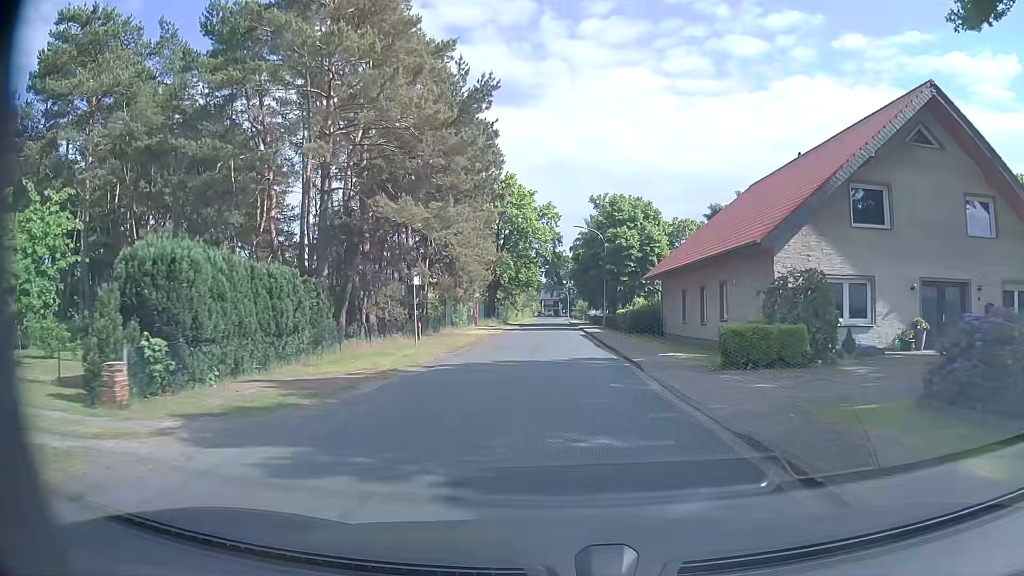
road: unclassified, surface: asphalt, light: Day
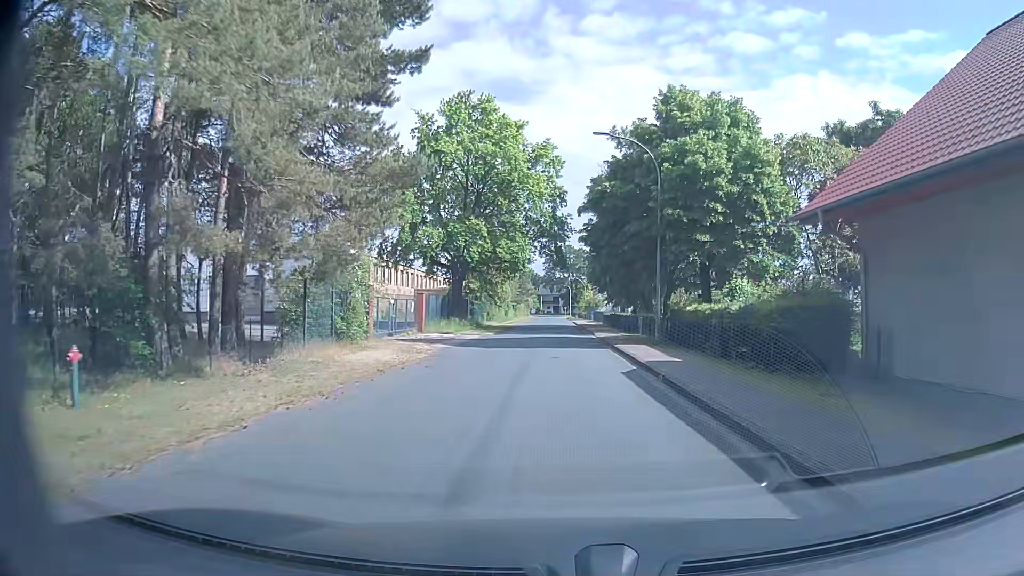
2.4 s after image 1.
(-0.1, +25.6) m; 0°
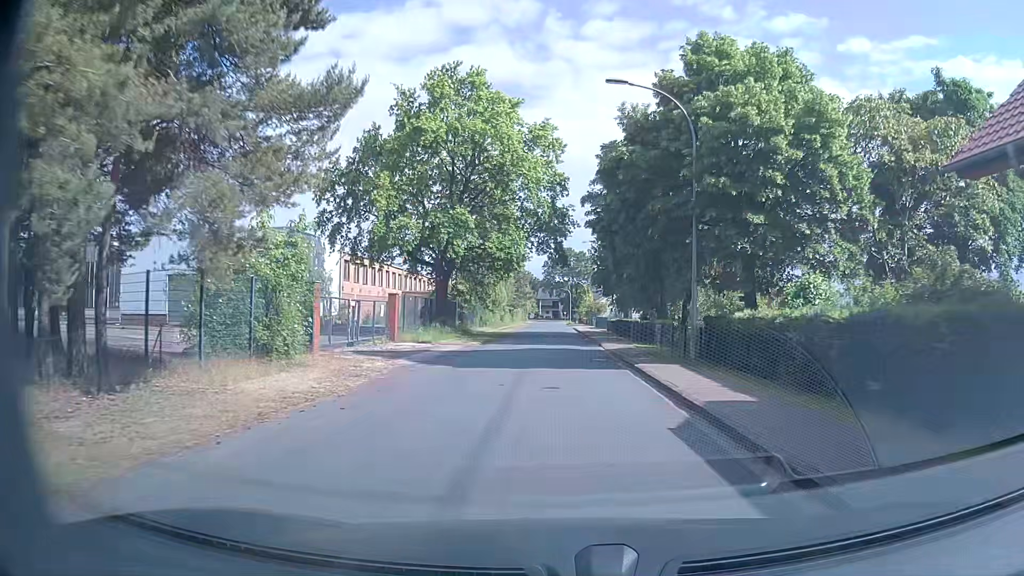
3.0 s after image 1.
(-0.1, +6.2) m; 0°
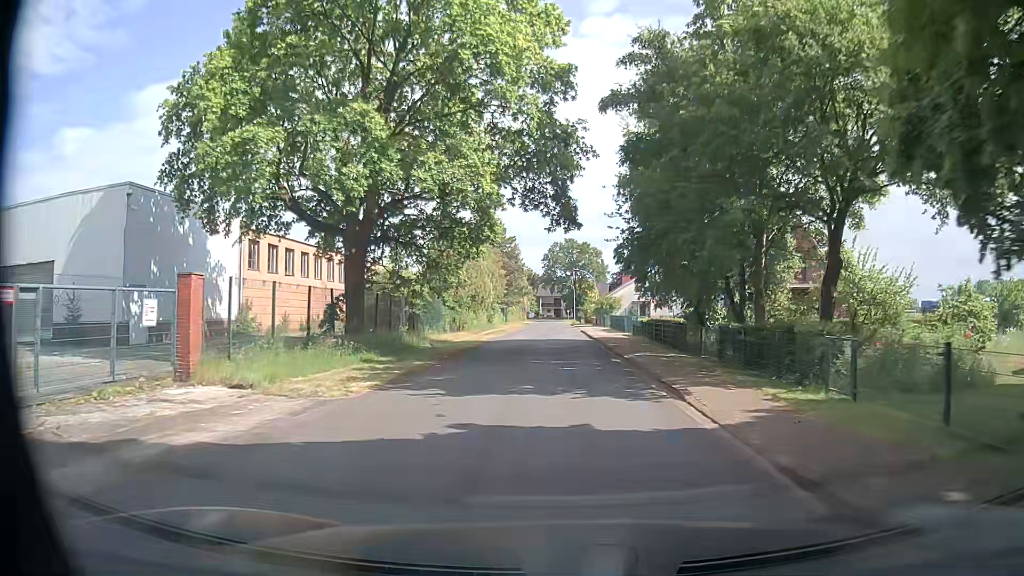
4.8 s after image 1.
(-0.1, +18.2) m; 0°
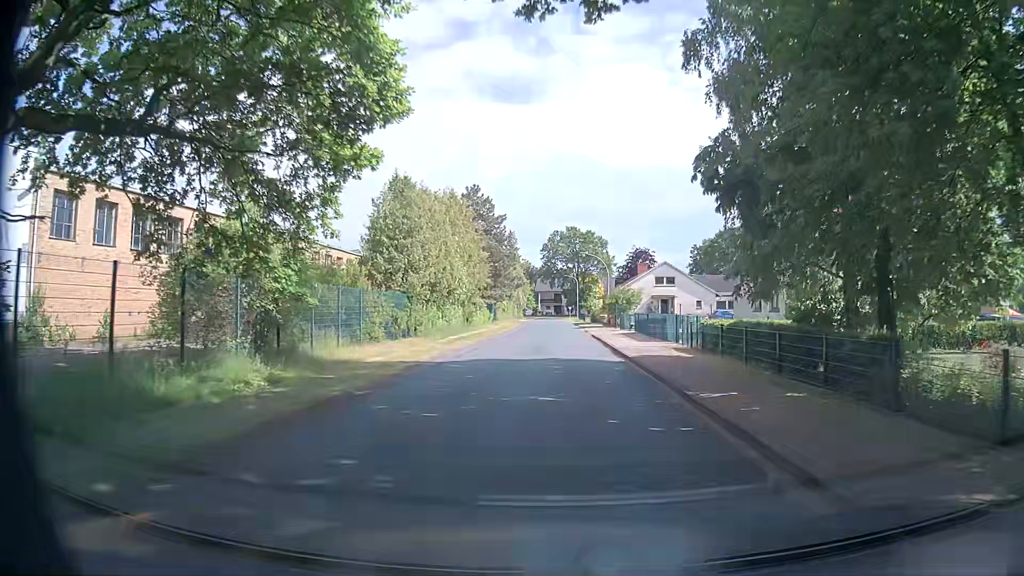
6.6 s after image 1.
(0.0, +17.3) m; 0°
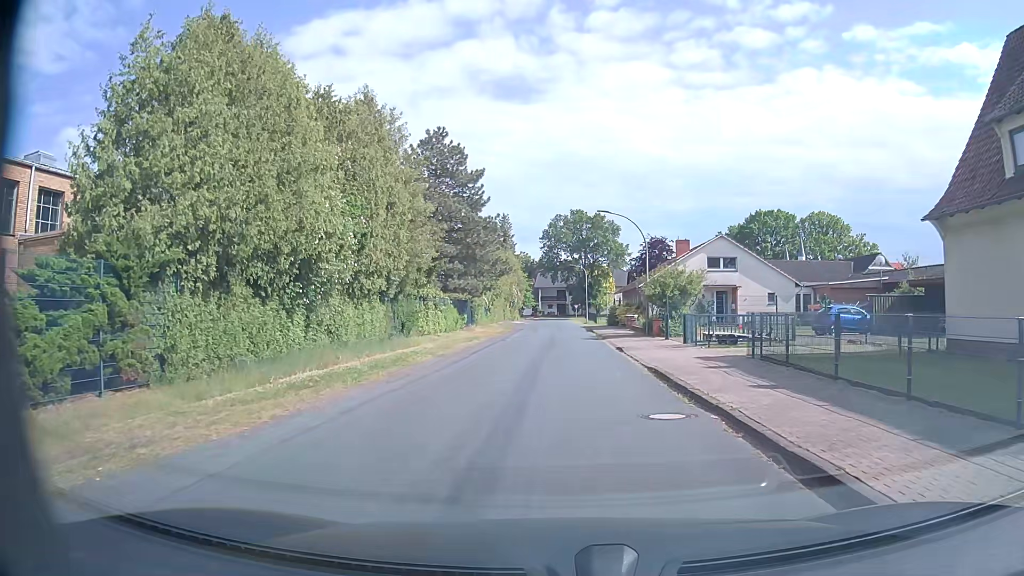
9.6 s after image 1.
(-0.3, +22.9) m; -1°
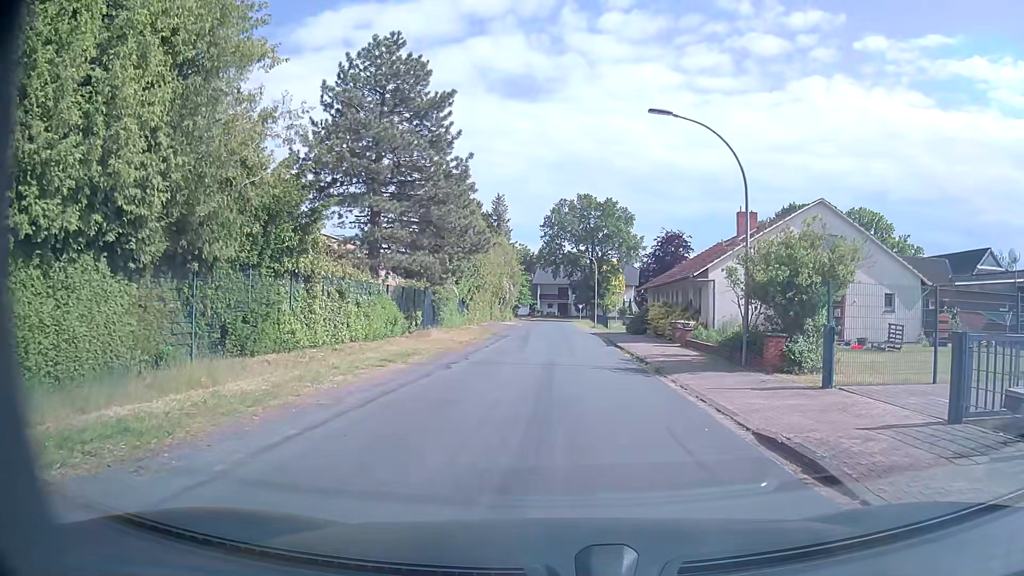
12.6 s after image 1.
(-0.1, +17.0) m; 0°
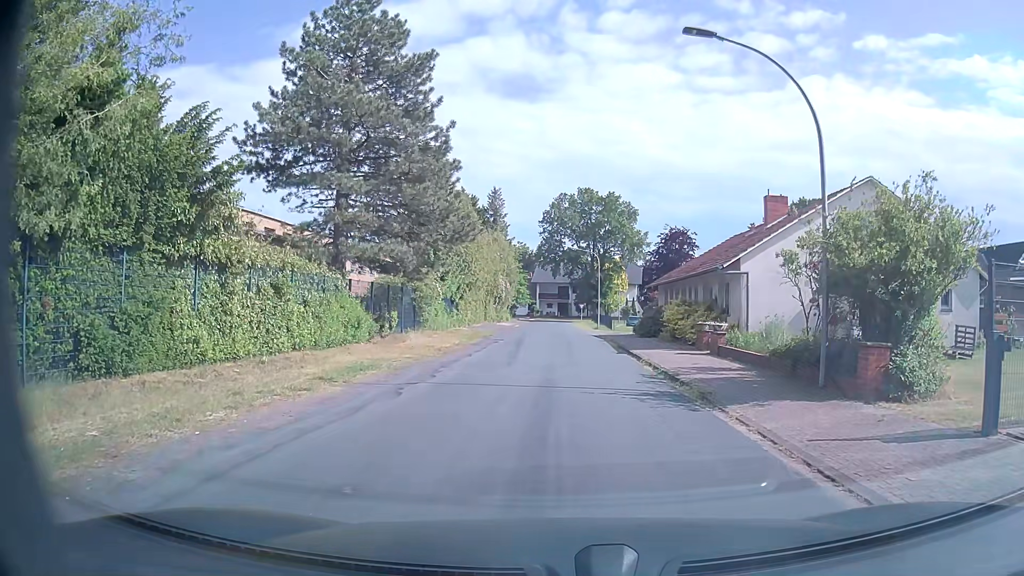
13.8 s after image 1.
(+0.1, +4.9) m; +2°
